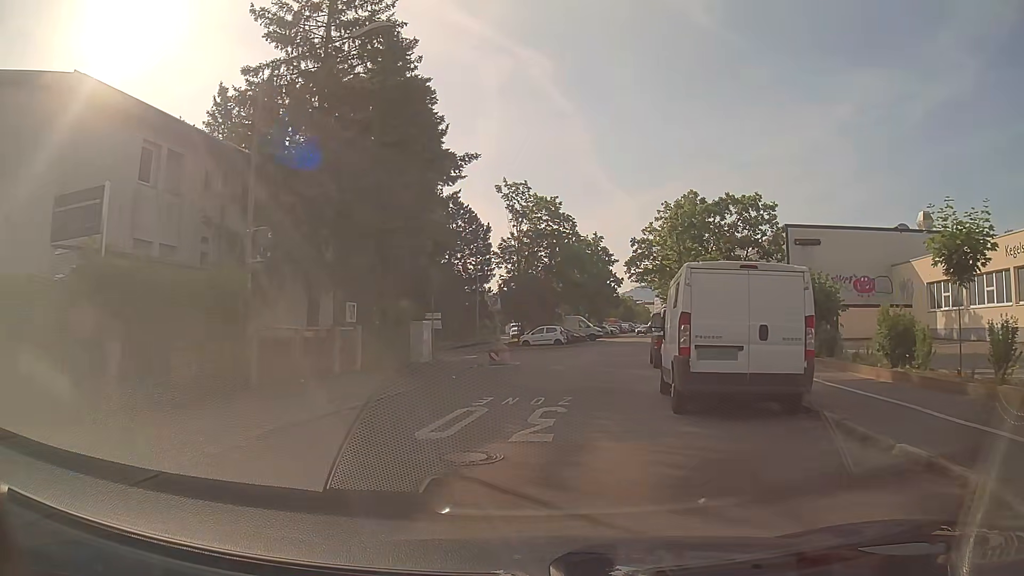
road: residential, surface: asphalt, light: Day
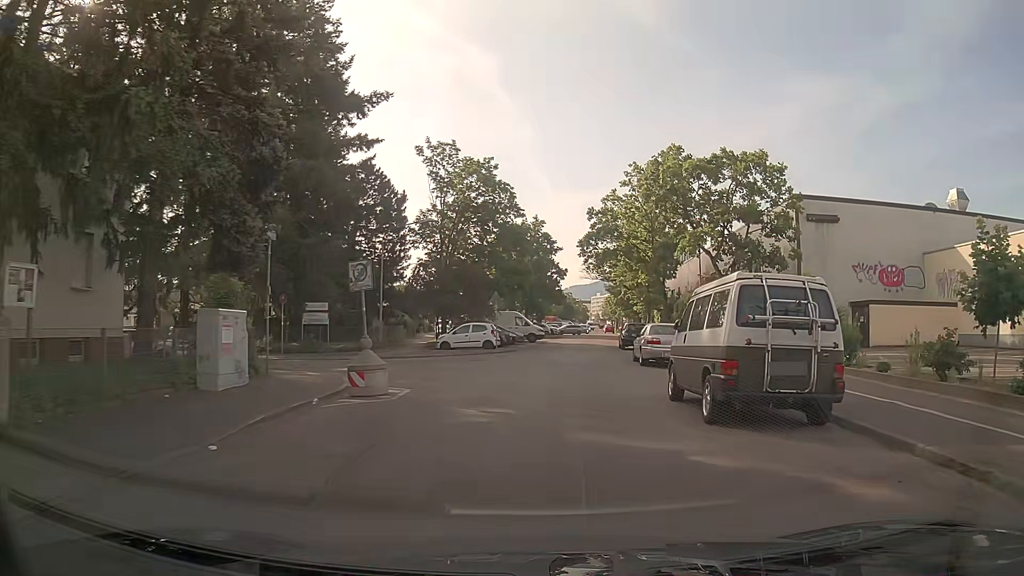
(+0.5, +12.8) m; +6°
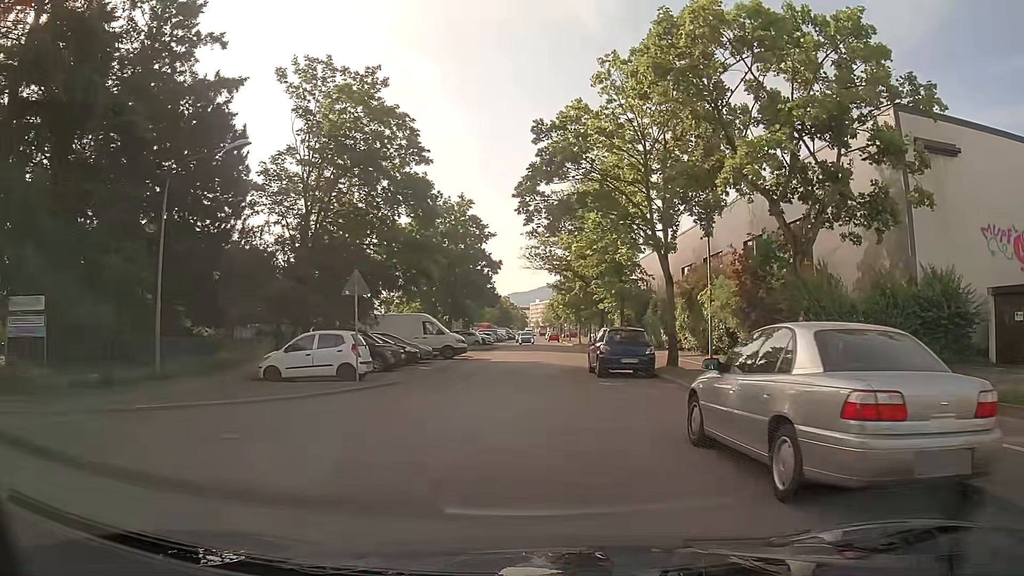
(+0.8, +17.7) m; +5°
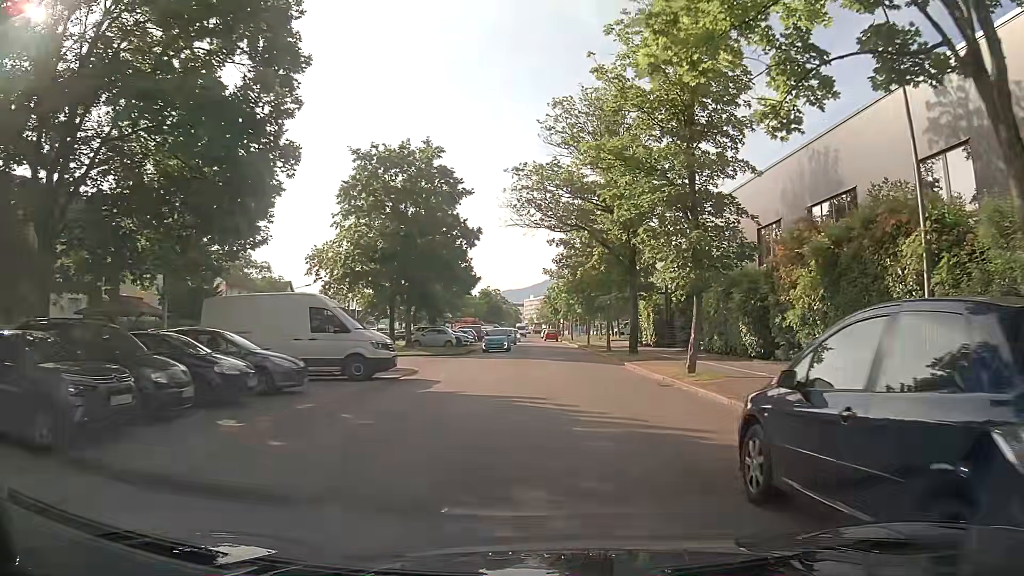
(0.0, +17.9) m; +1°
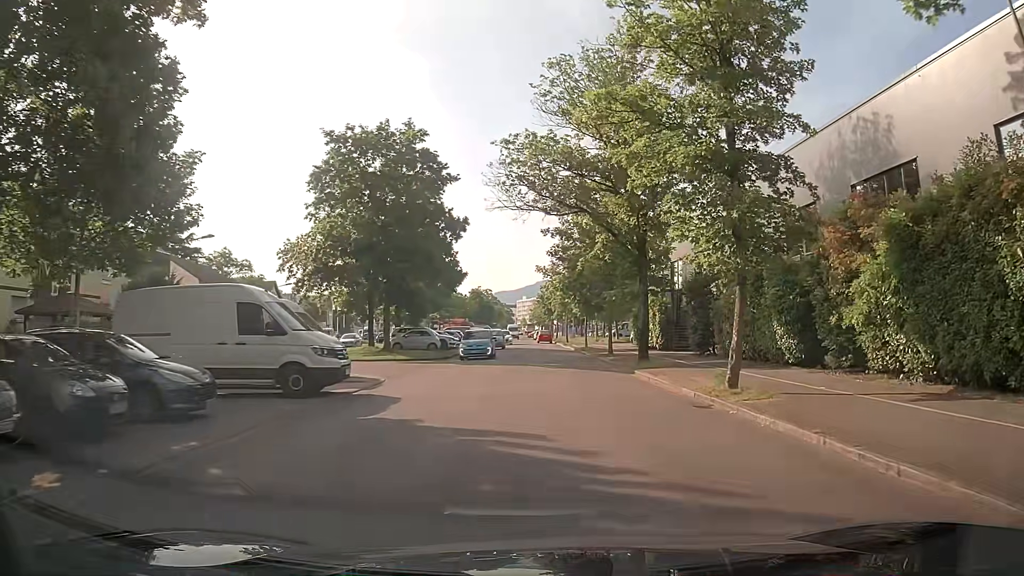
(-0.1, +4.5) m; 0°
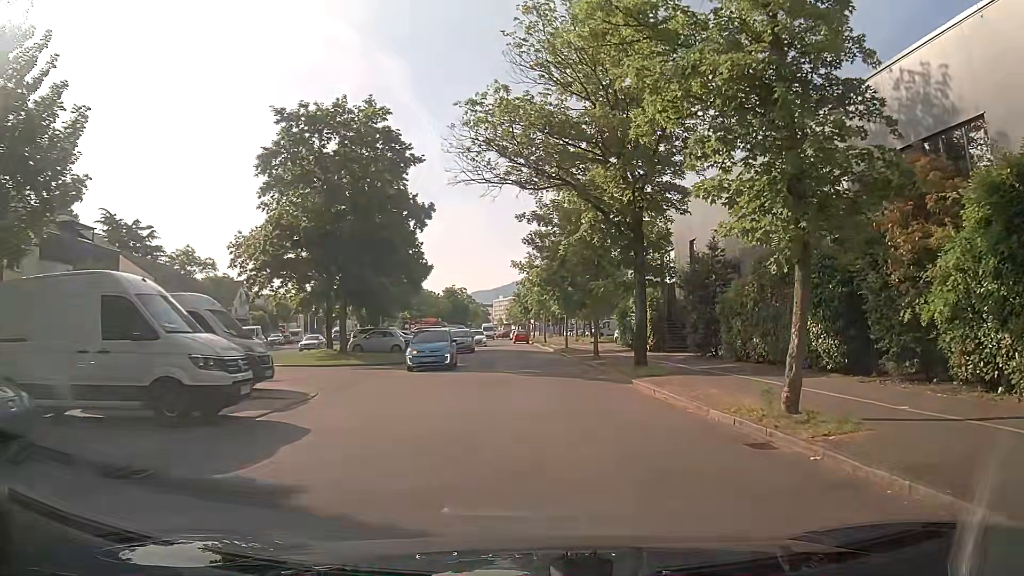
(-0.1, +4.5) m; 0°
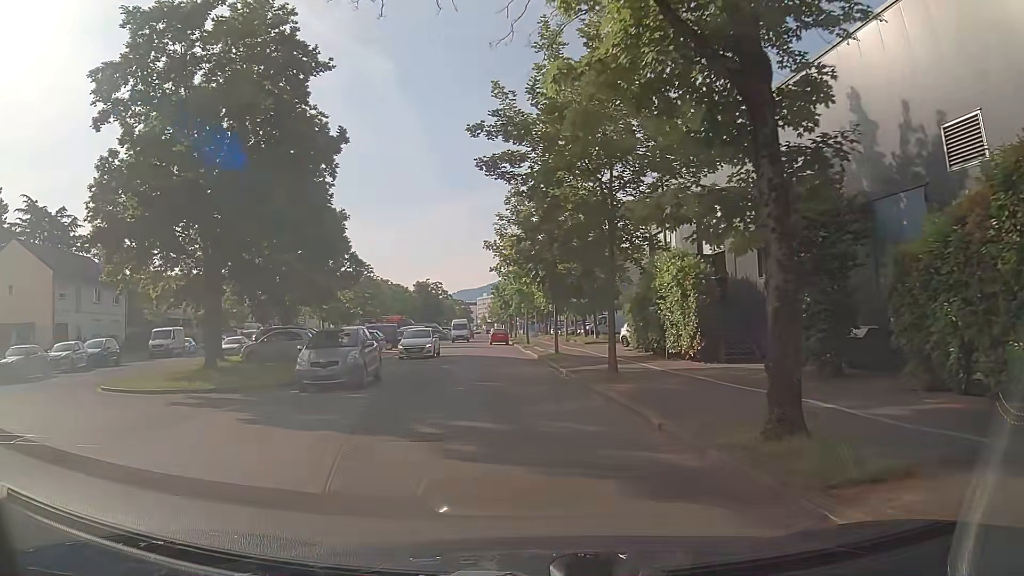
(+0.7, +13.3) m; +2°
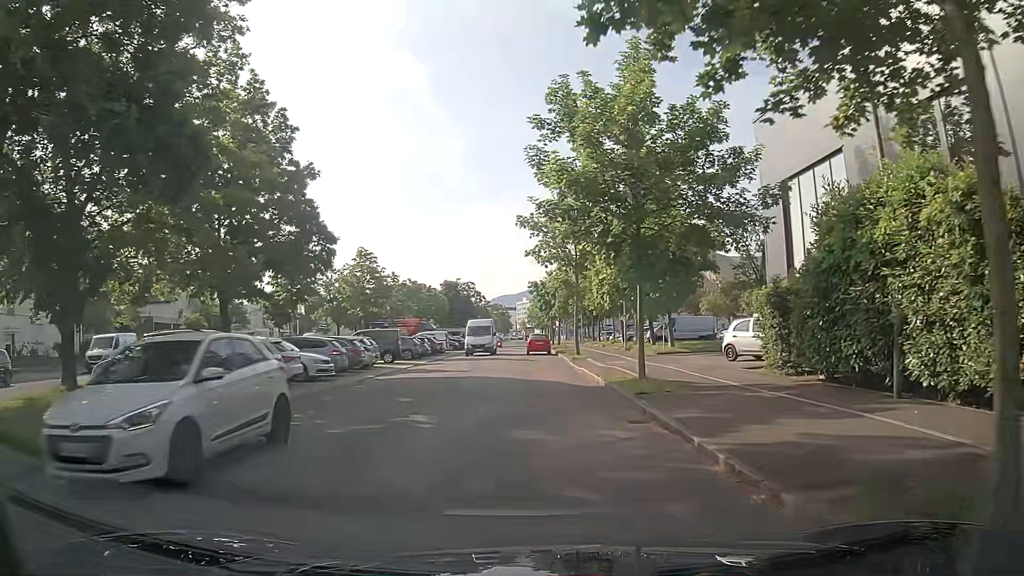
(-0.3, +13.2) m; -3°
(0, +10) (0, +20) (0, +30) (-1, +40) (-2, +50) (-2, +60) (-2, +70) (-2, +80) (0, +90) (+2, +100) m
